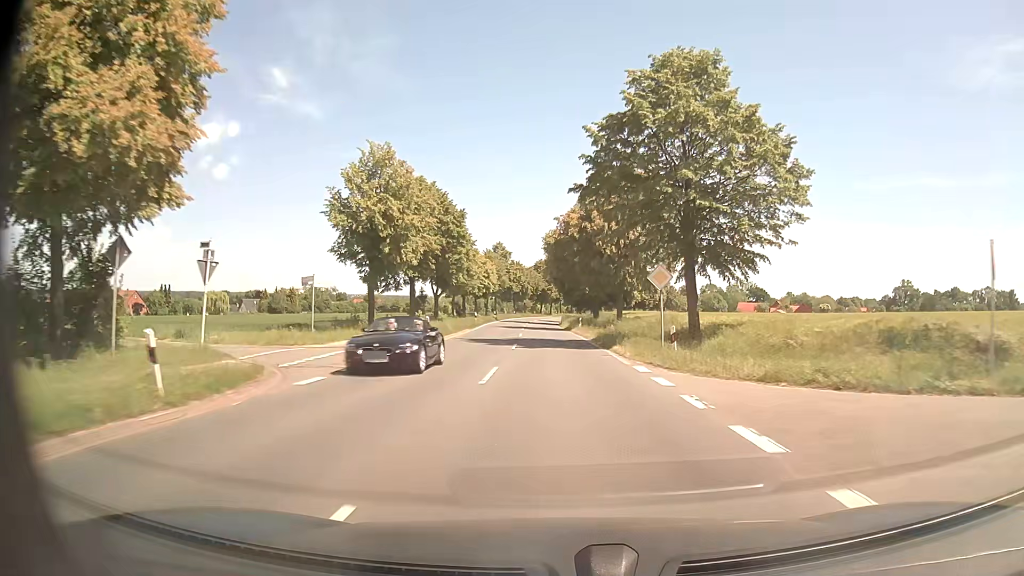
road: secondary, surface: asphalt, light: Day
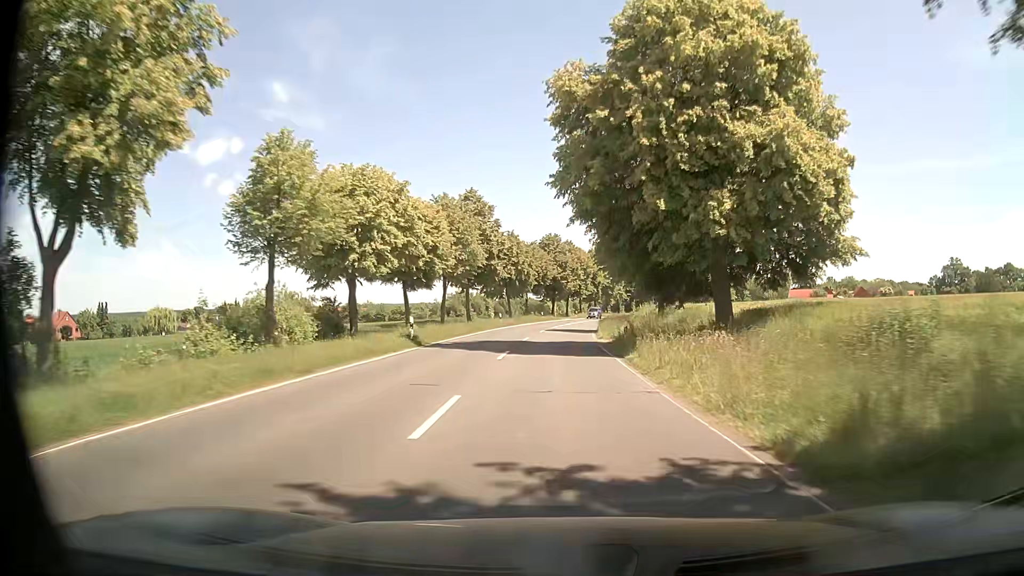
(-1.4, +53.8) m; -1°
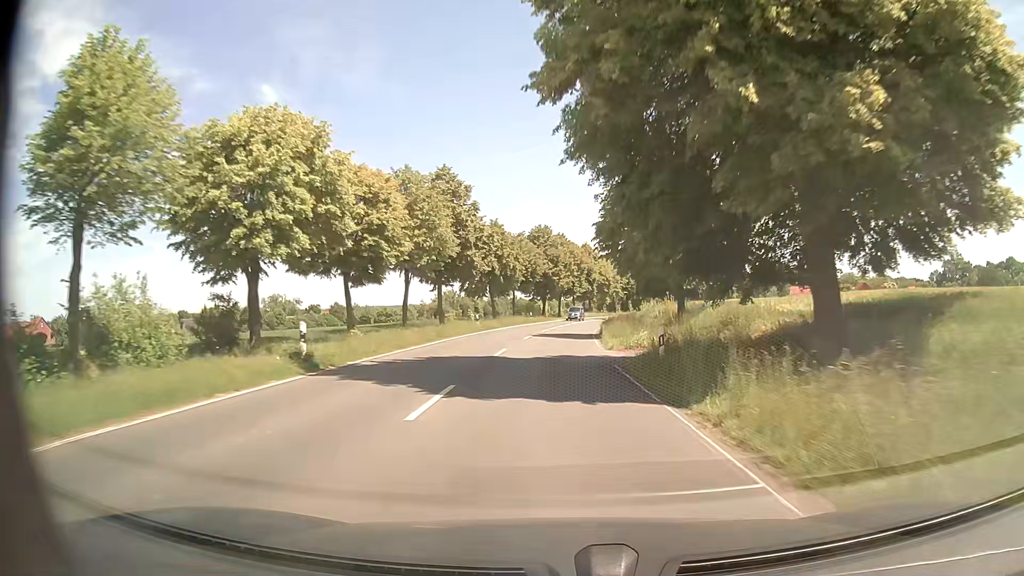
(+0.1, +10.8) m; 0°
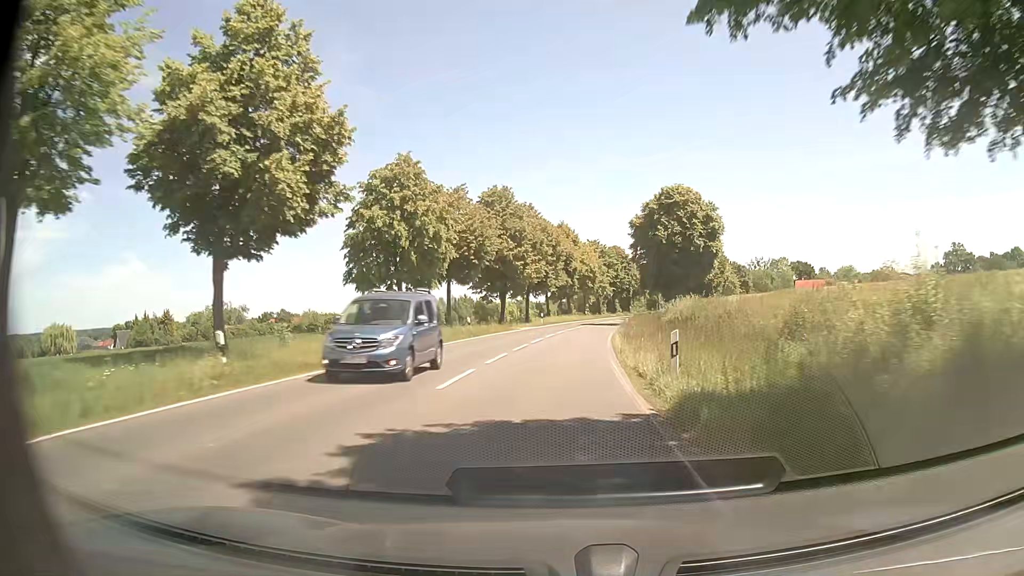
(+0.7, +32.4) m; +2°
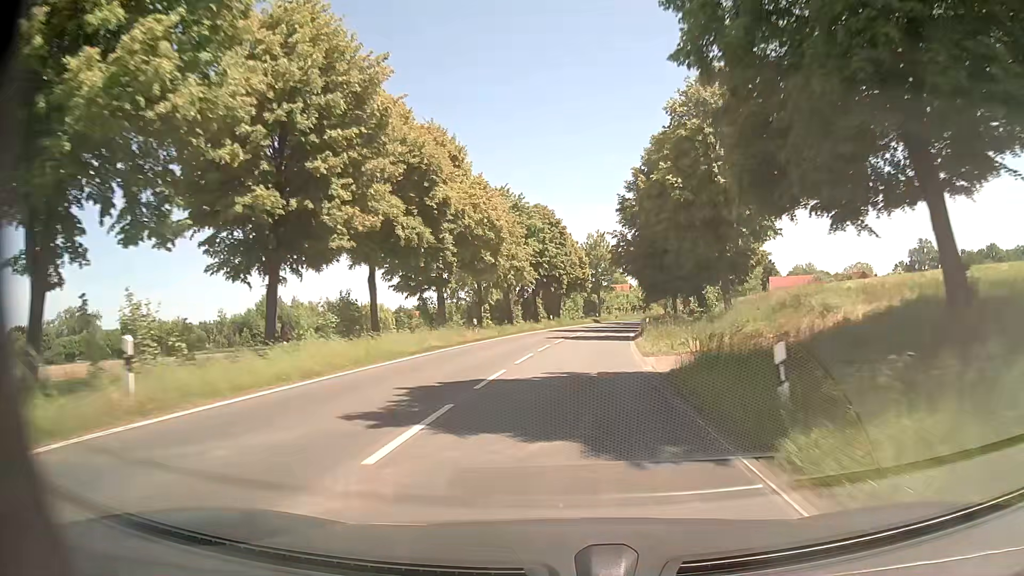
(+3.0, +53.7) m; +7°
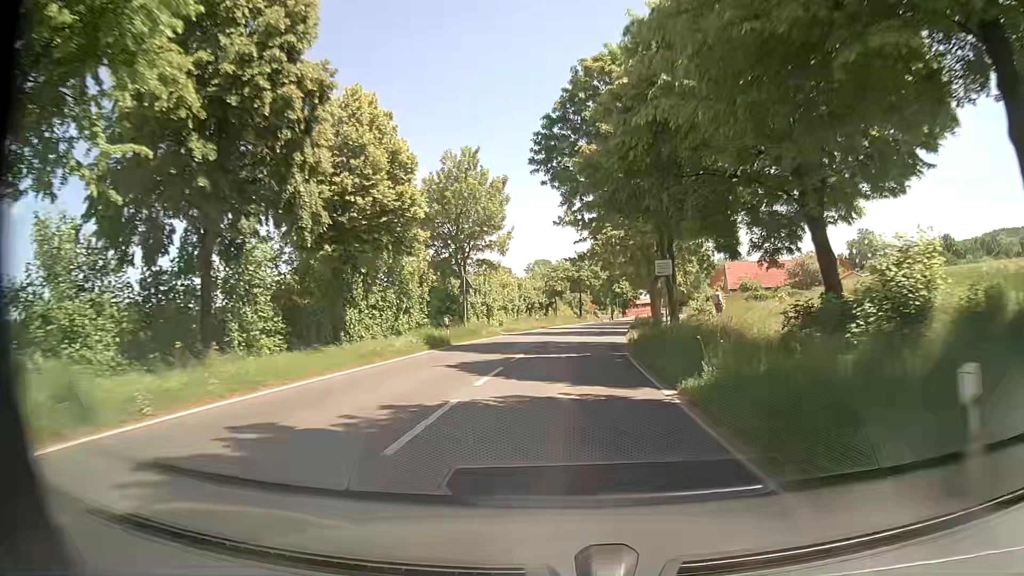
(+4.5, +53.4) m; +9°
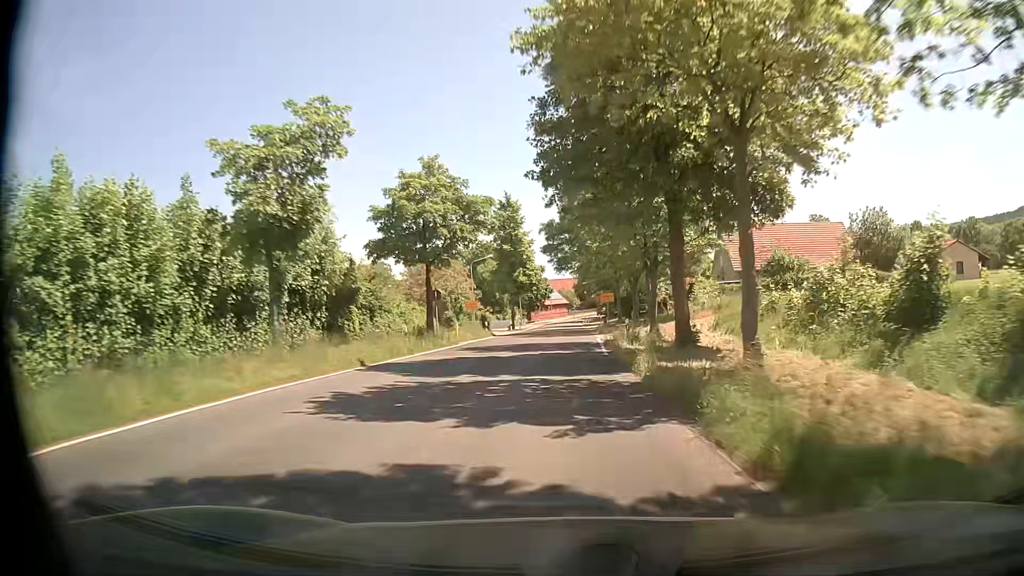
(+4.8, +53.4) m; +9°
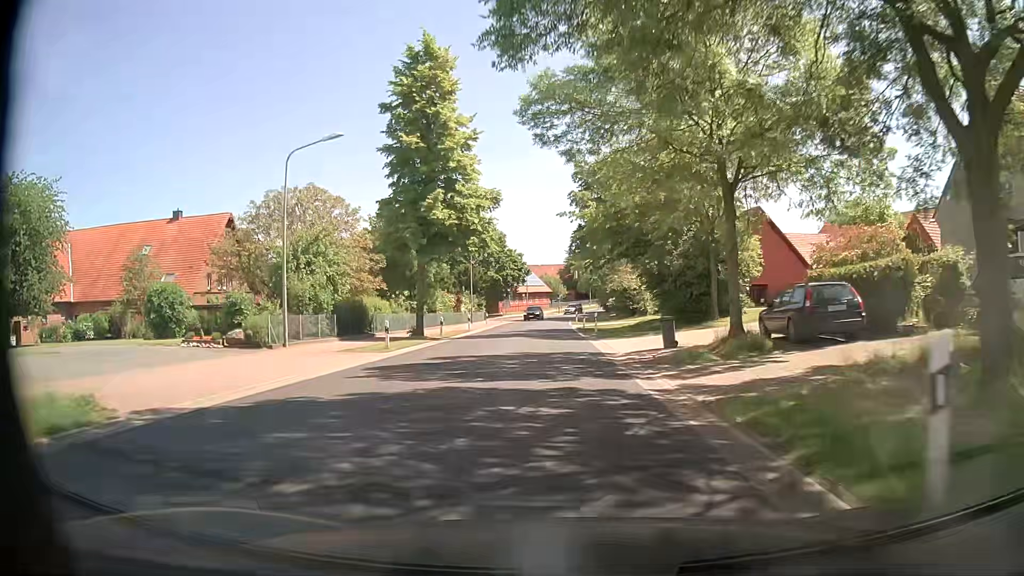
(+0.9, +44.6) m; +1°
(0, +10) (0, +20) (0, +30) (0, +40) (0, +50) (0, +60) (0, +70) (0, +80) (+2, +90) (+4, +100) m
